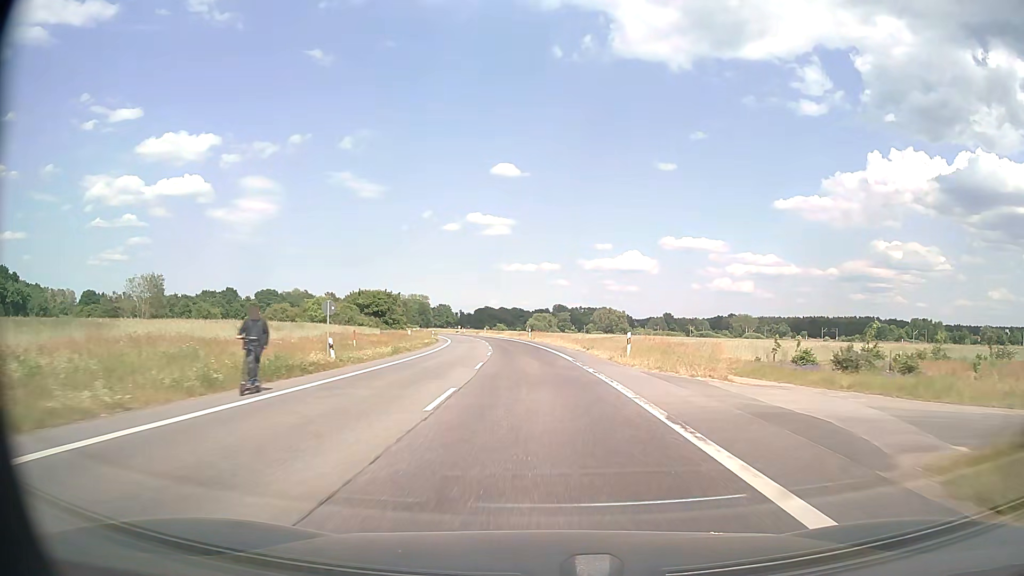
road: secondary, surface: asphalt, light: Day
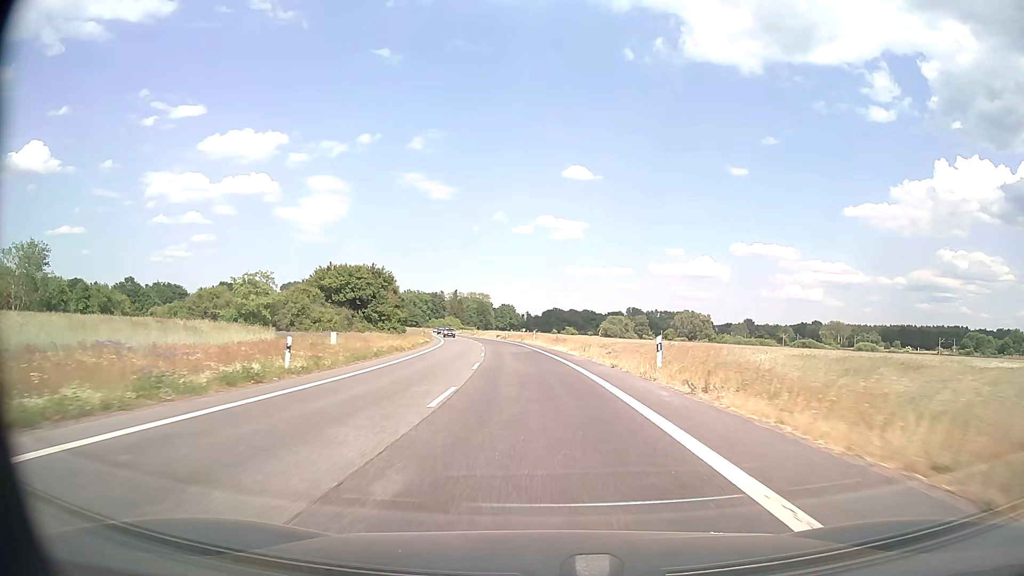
(-2.6, +58.3) m; -6°
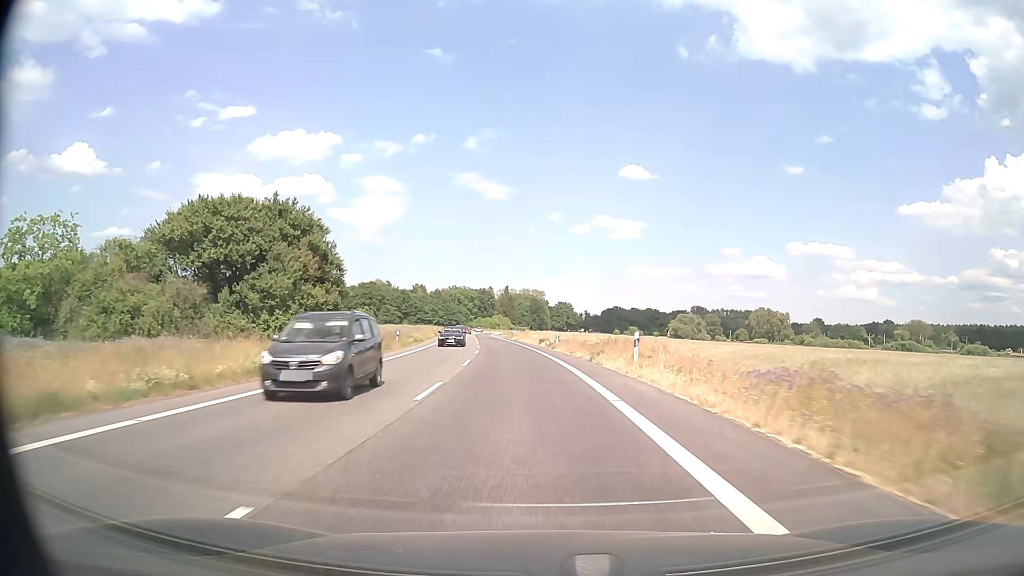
(-1.8, +46.8) m; -5°
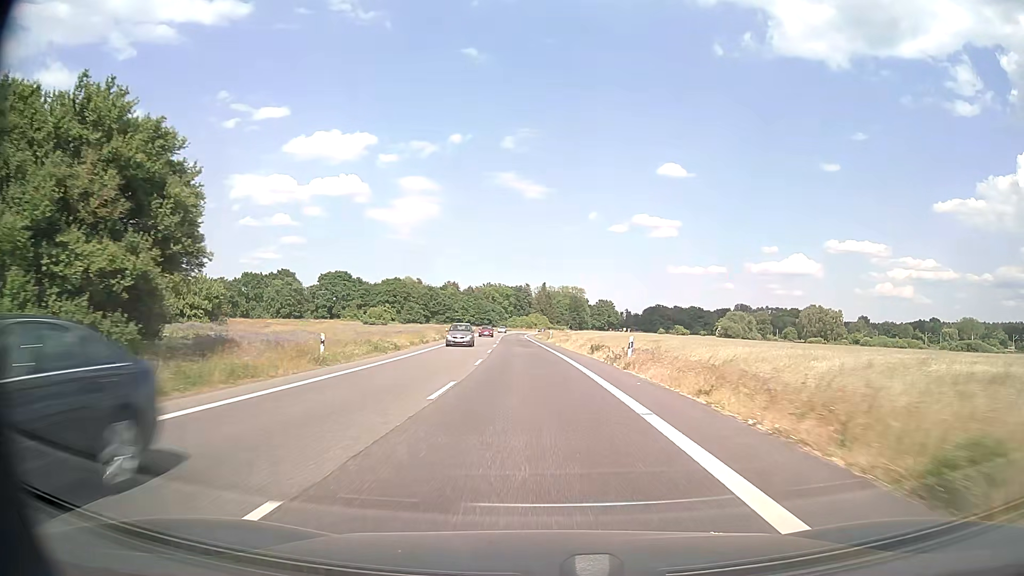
(-0.7, +23.5) m; -3°
